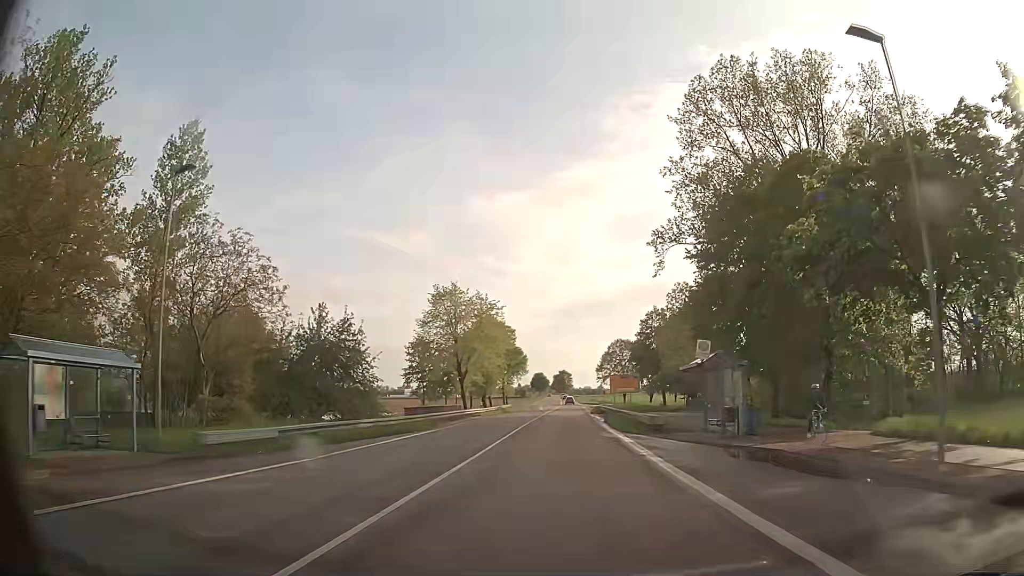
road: secondary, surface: asphalt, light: Day
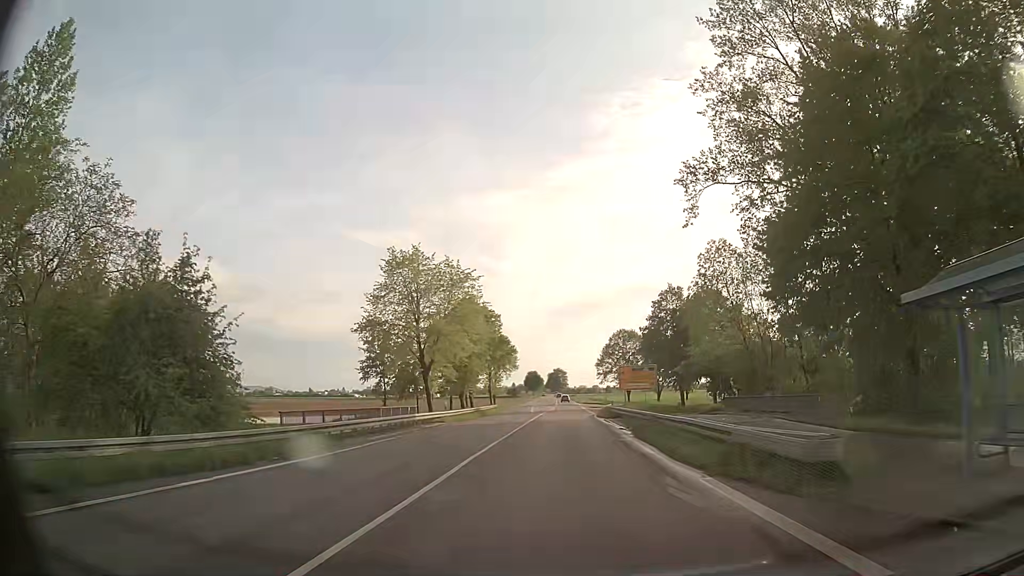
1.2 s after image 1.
(+0.2, +17.4) m; +1°
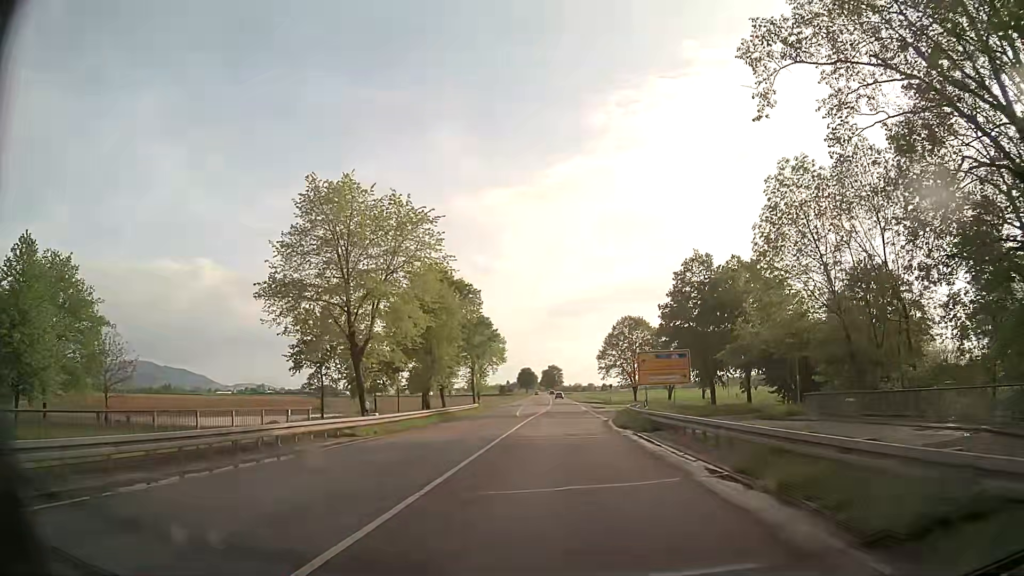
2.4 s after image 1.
(0.0, +17.7) m; 0°
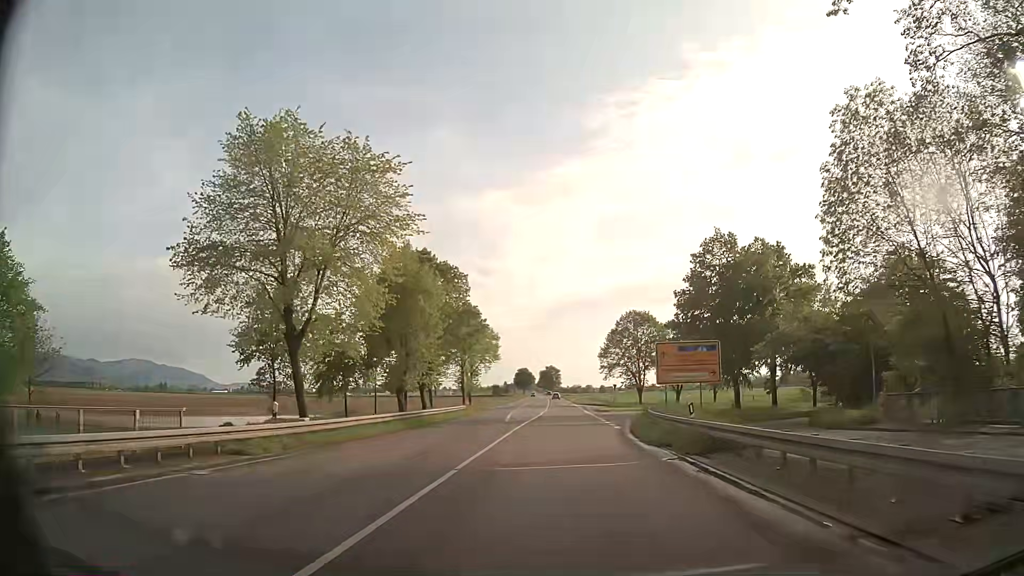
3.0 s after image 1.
(+0.1, +8.9) m; +1°
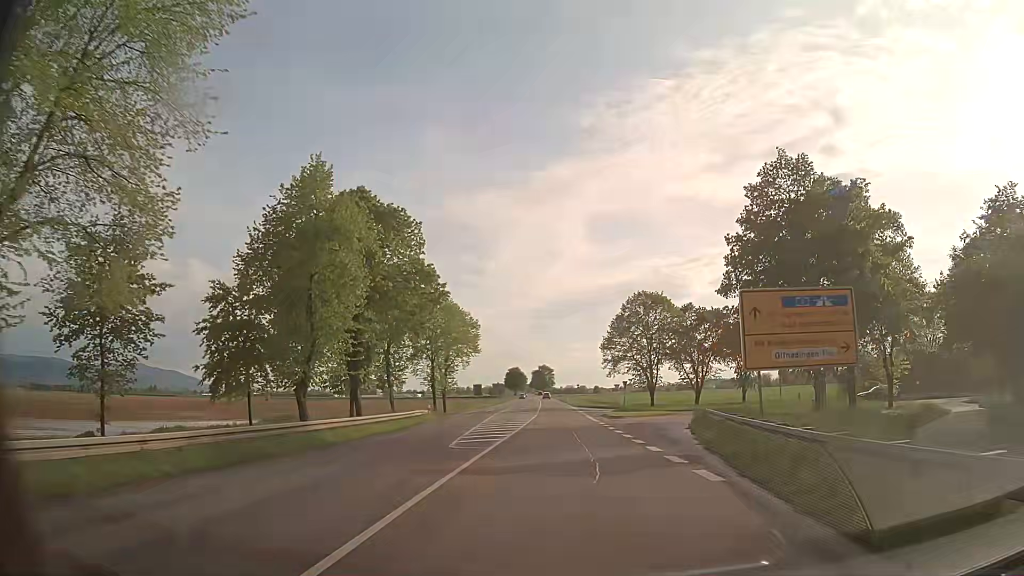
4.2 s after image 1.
(0.0, +17.9) m; +1°
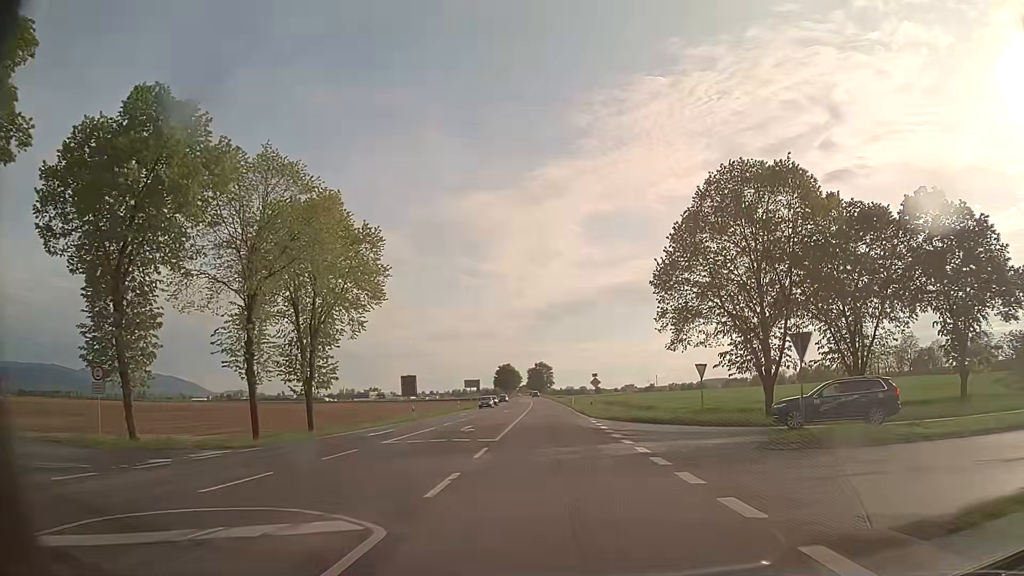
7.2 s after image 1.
(0.0, +45.1) m; 0°
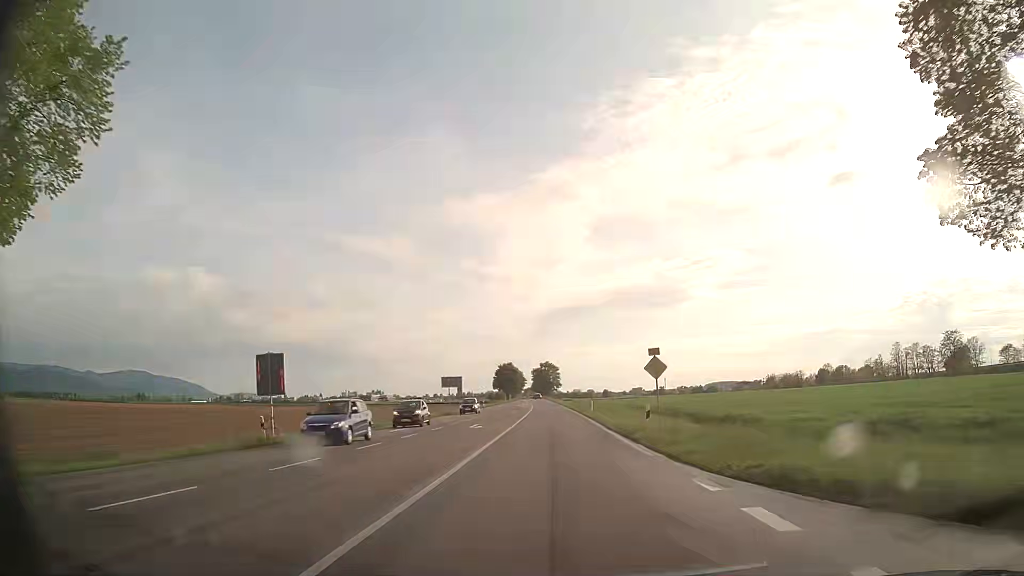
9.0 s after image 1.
(-0.3, +27.9) m; -1°
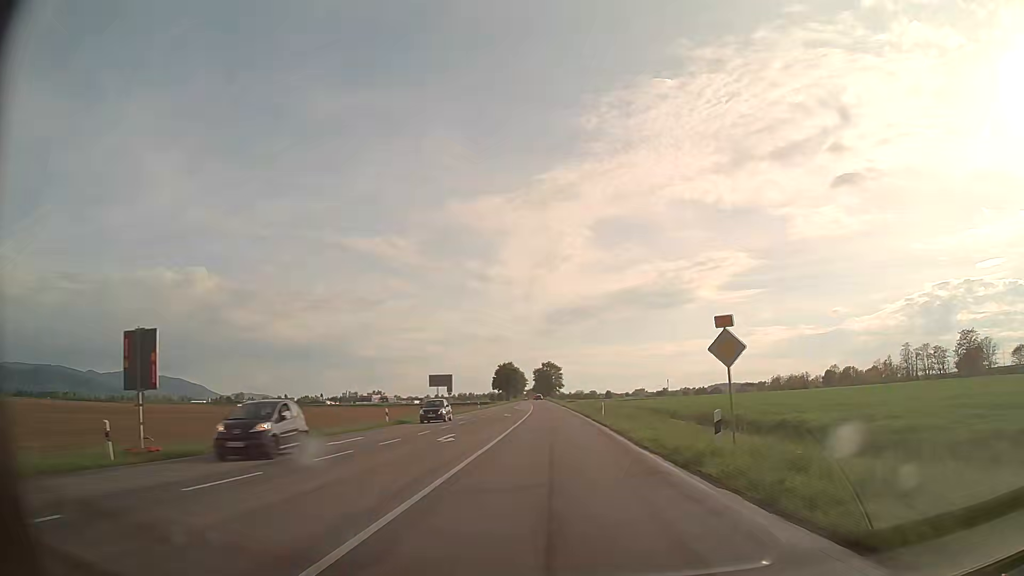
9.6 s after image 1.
(0.0, +9.4) m; +1°
(0, +10) (0, +20) (-1, +30) (-1, +40) (-1, +50) (-1, +60) (-2, +70) (-2, +80) (-3, +90) (-3, +100) m
